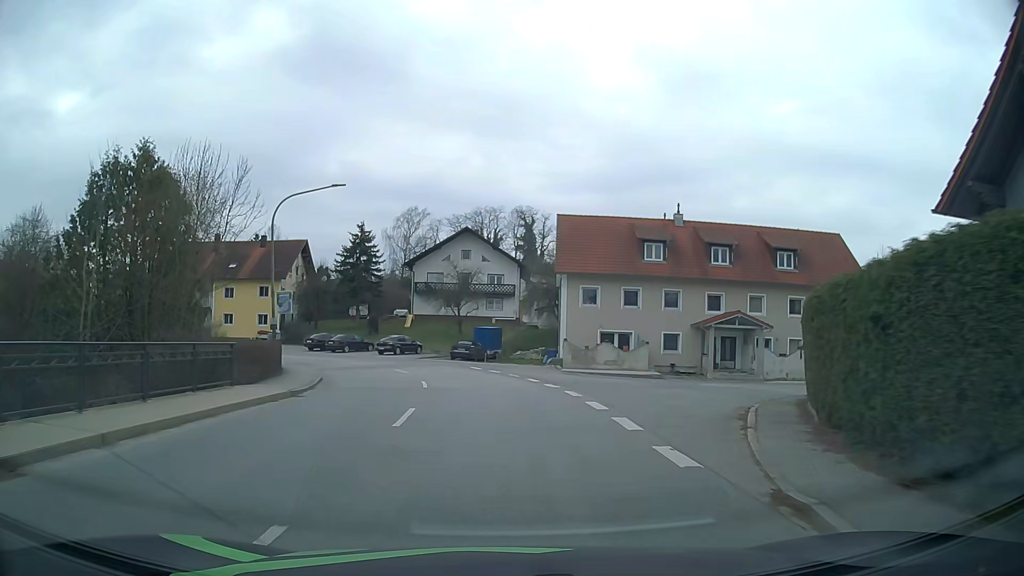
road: secondary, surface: asphalt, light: Day
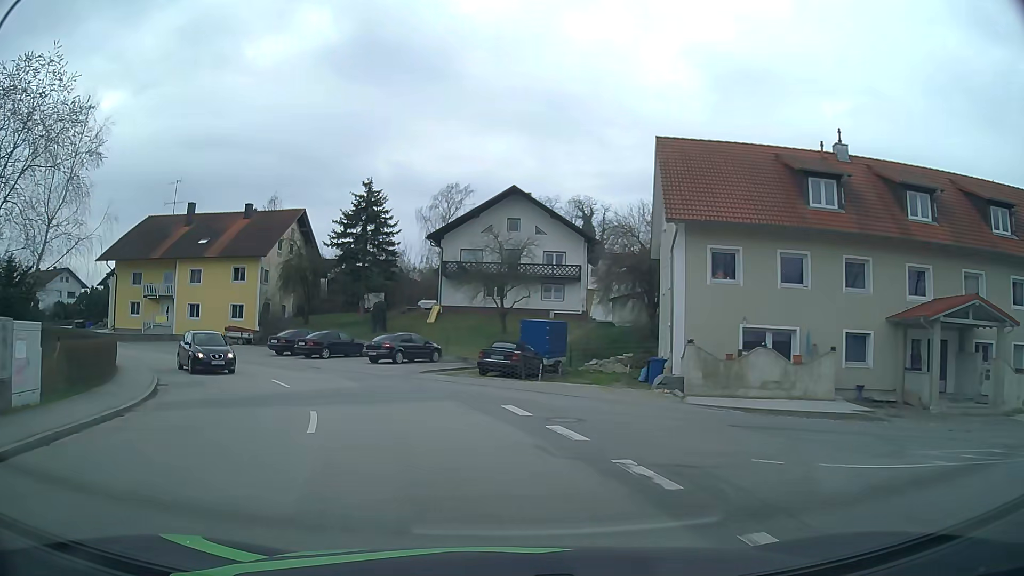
(-0.6, +19.1) m; -5°
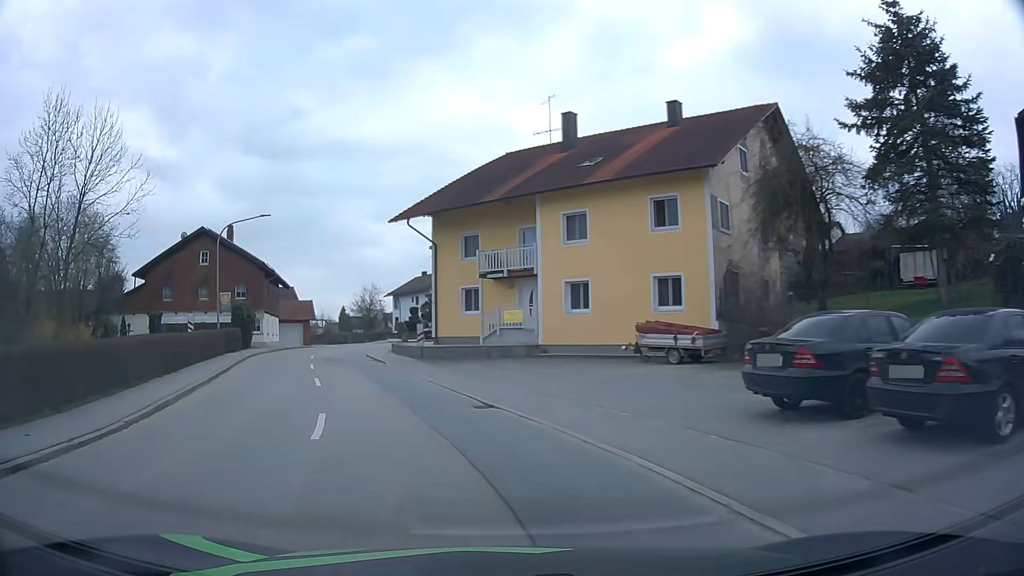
(-8.8, +26.8) m; -40°
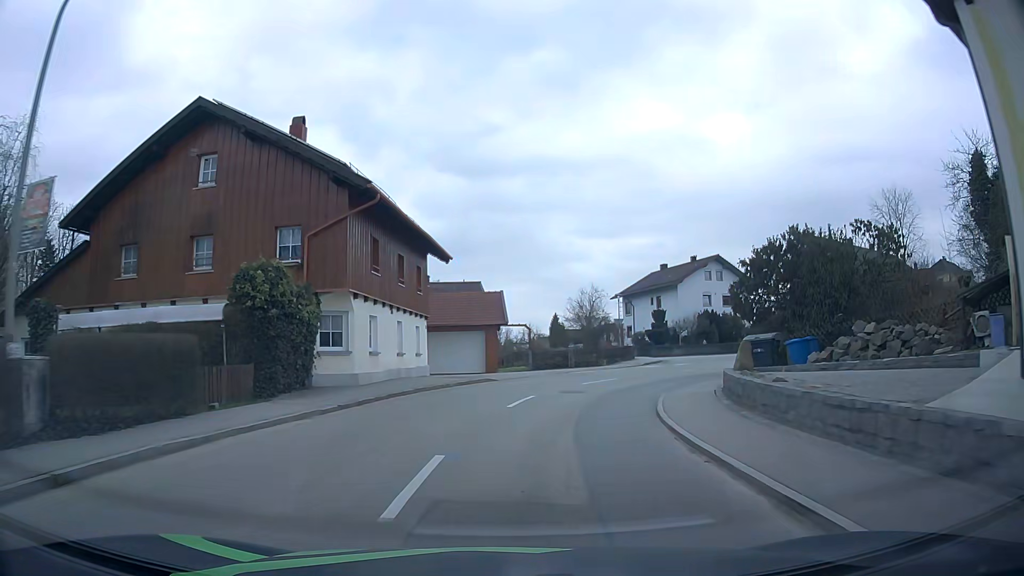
(-7.1, +29.3) m; -17°
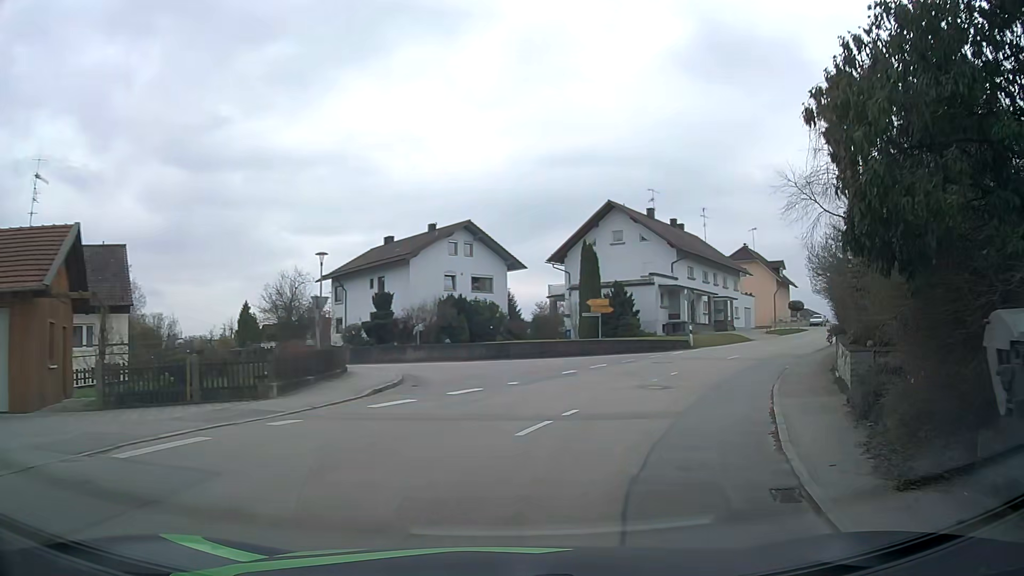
(+3.0, +21.0) m; +24°
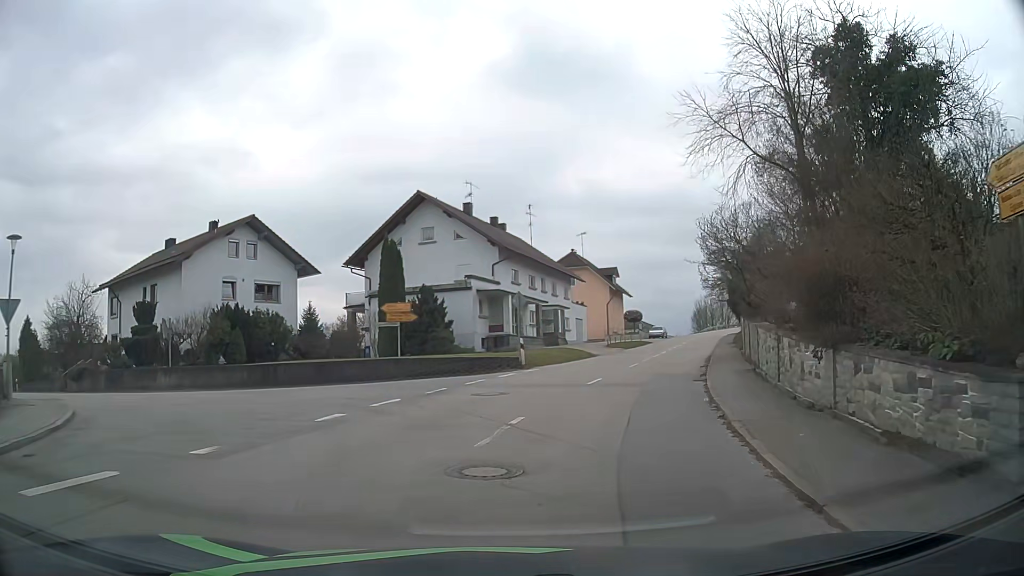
(+1.3, +9.0) m; +14°
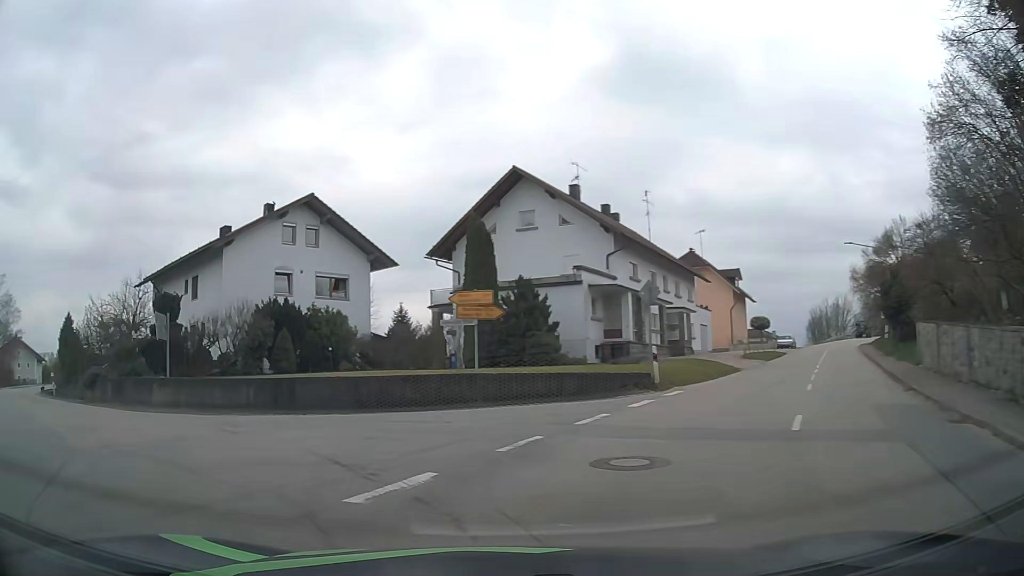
(0.0, +8.4) m; -8°
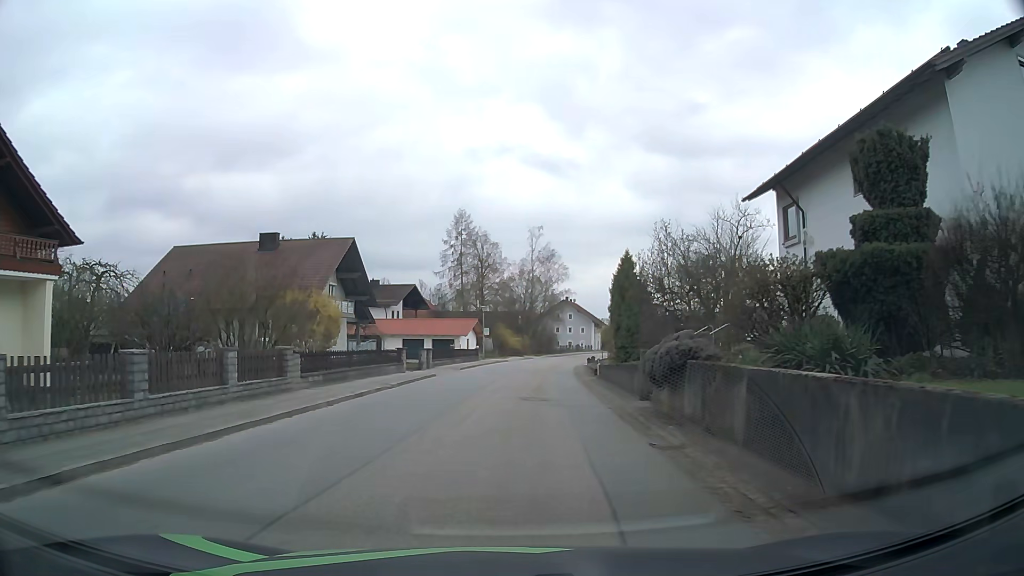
(-11.1, +17.4) m; -50°
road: tertiary
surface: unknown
(0, +10) (+1, +20) (+1, +30) (+2, +40) (+3, +50) (+4, +60) (+6, +70) (+8, +79) (+11, +89) (+13, +99) m
